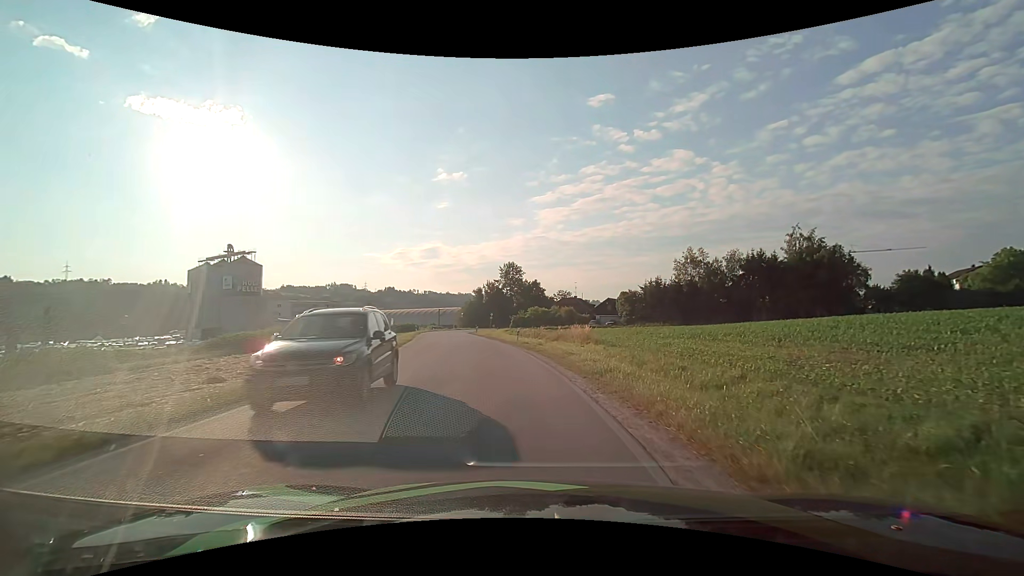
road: unclassified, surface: asphalt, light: Day
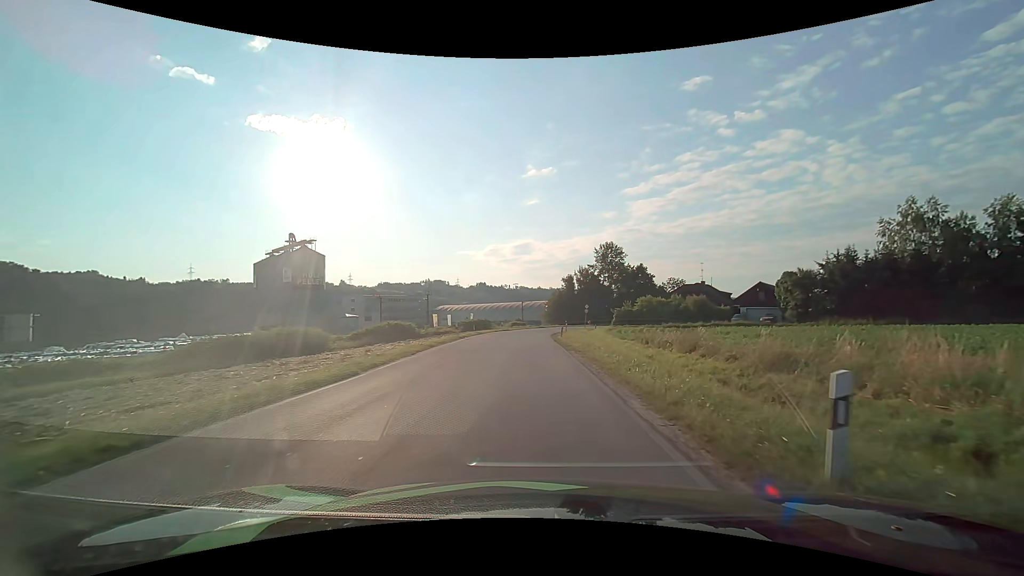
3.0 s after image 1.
(-2.5, +27.6) m; -10°
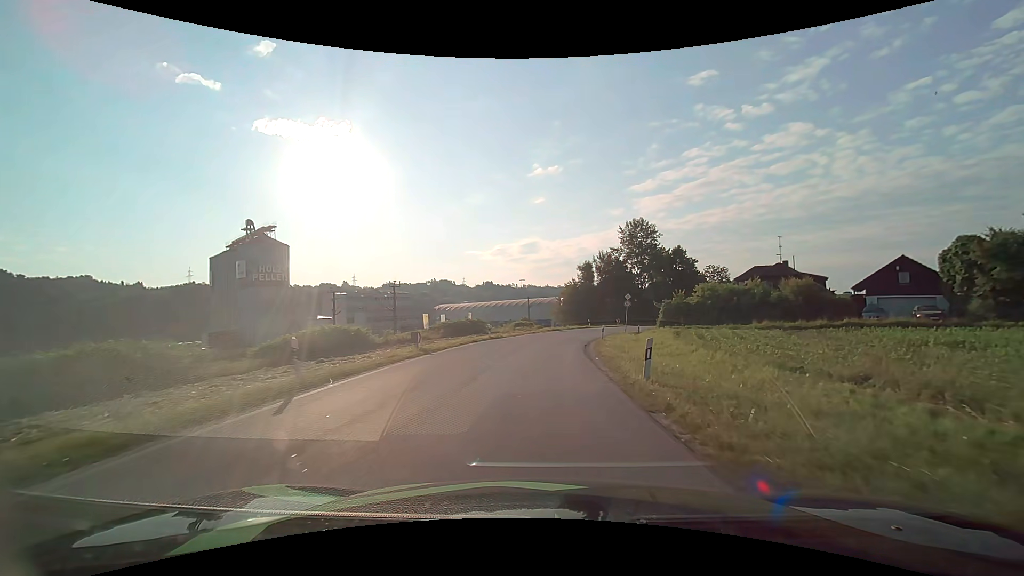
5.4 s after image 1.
(-0.4, +25.1) m; -1°
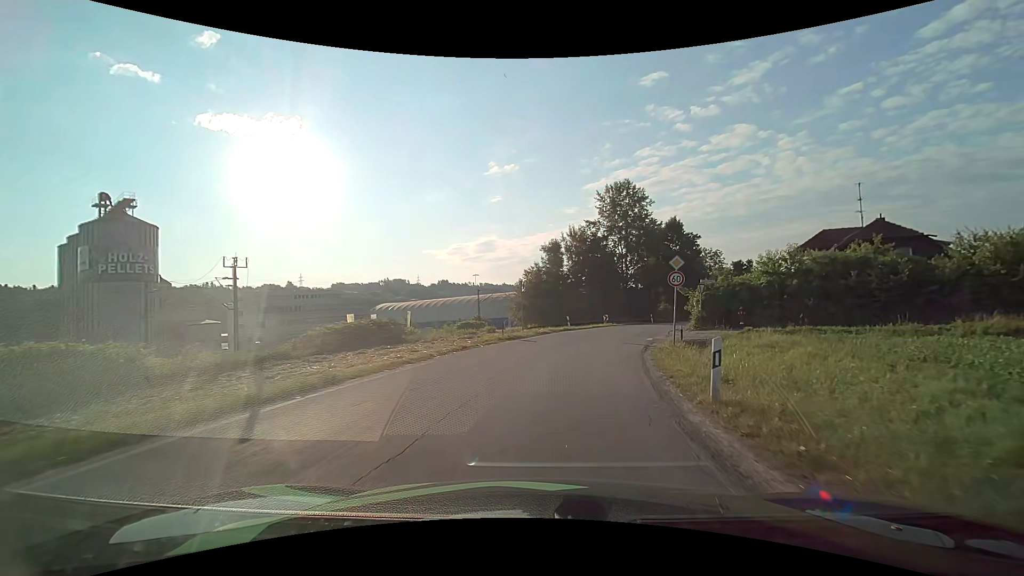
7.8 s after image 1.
(+0.7, +24.7) m; +5°
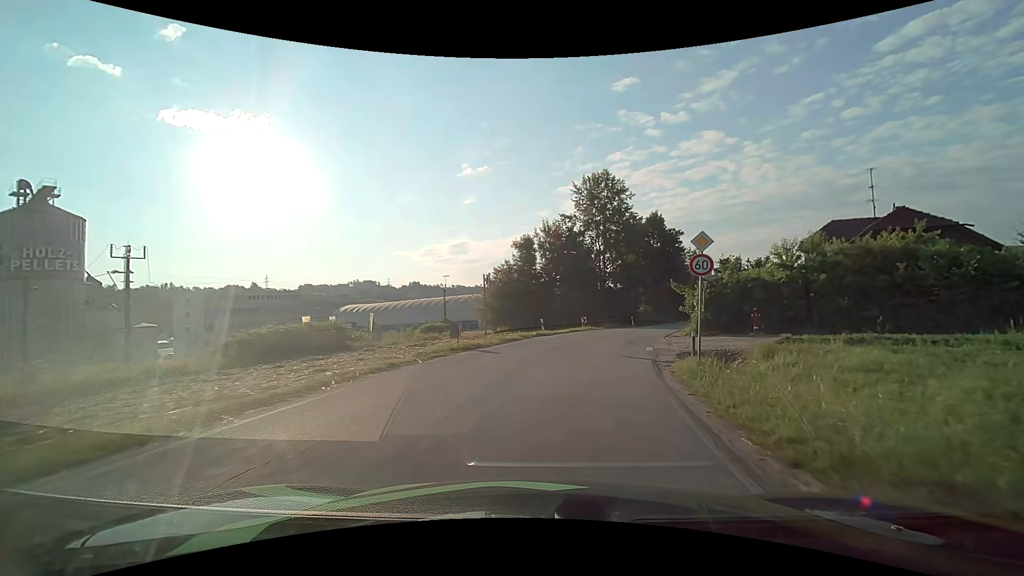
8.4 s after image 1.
(+0.1, +6.2) m; +3°
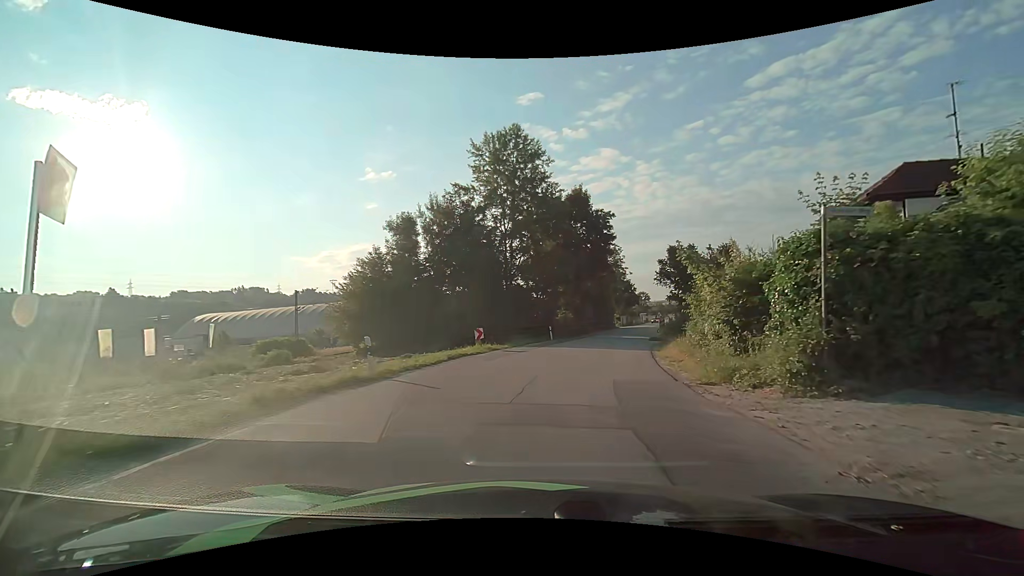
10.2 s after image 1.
(+1.7, +18.2) m; +11°
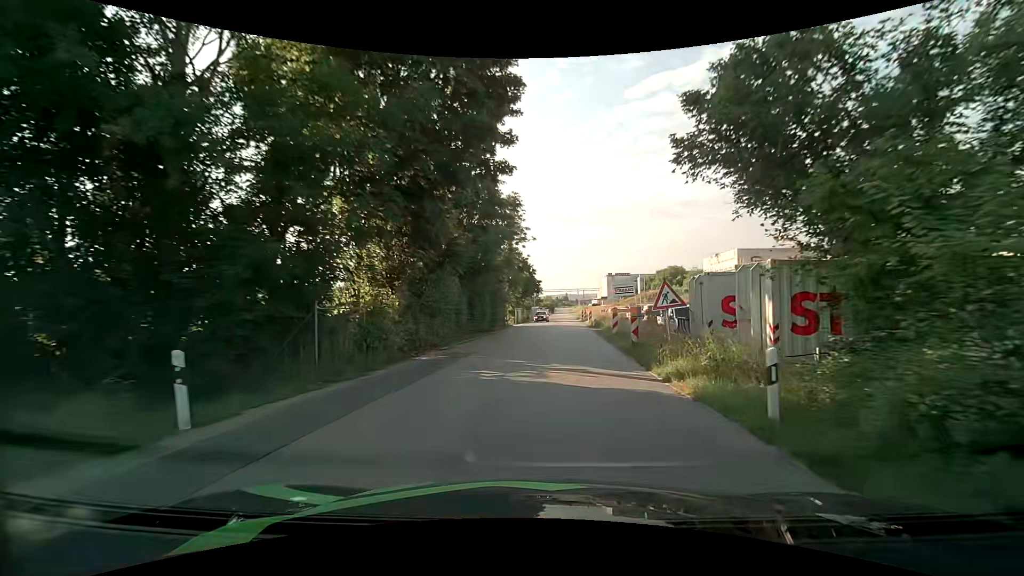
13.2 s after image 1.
(+3.8, +31.4) m; +12°
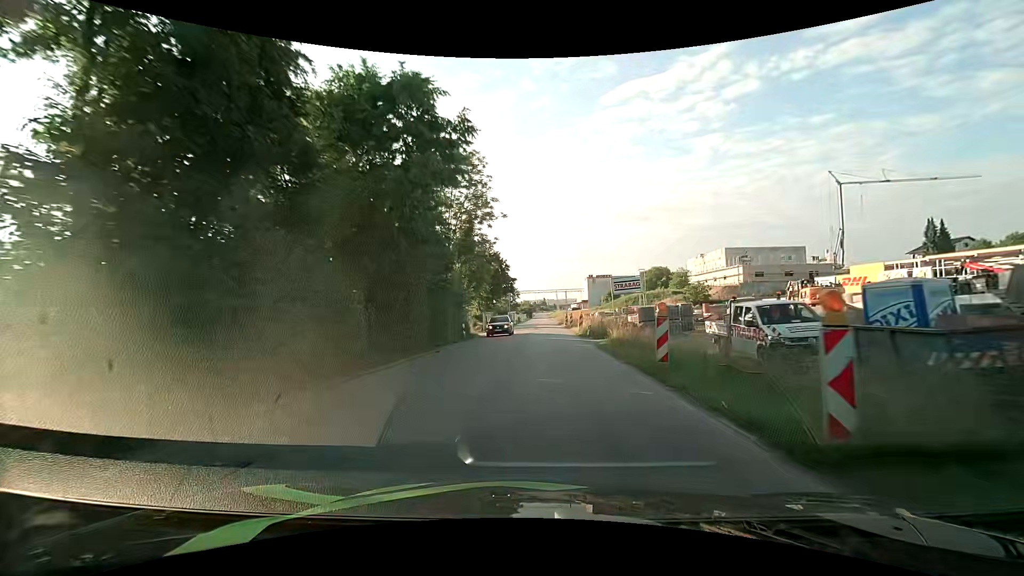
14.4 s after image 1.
(+0.4, +13.2) m; +3°
(0, +10) (0, +20) (0, +30) (0, +40) (0, +50) (+1, +60) (+1, +70) (+1, +80) (+1, +90) (+1, +100) m
